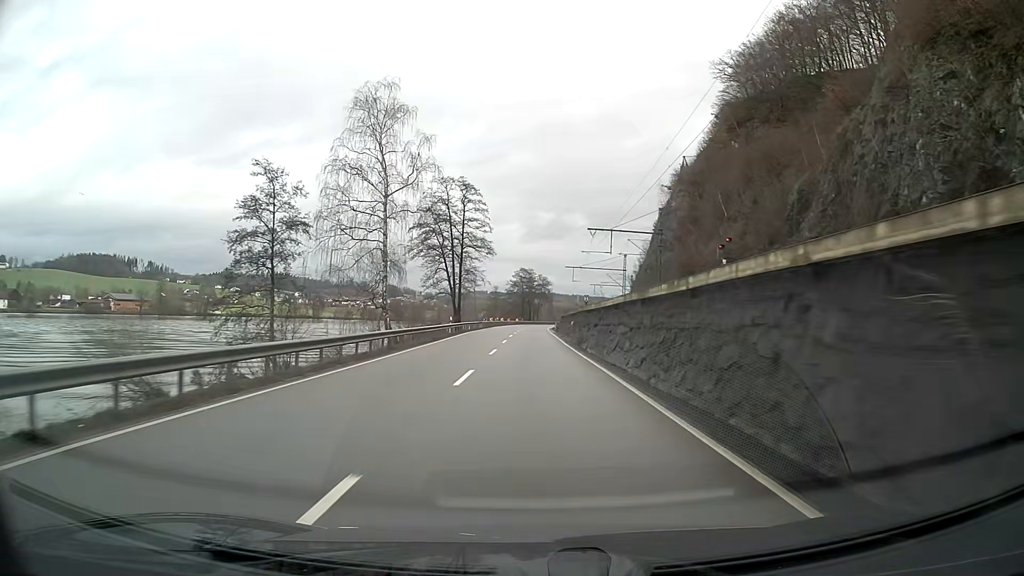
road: primary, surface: asphalt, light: Day
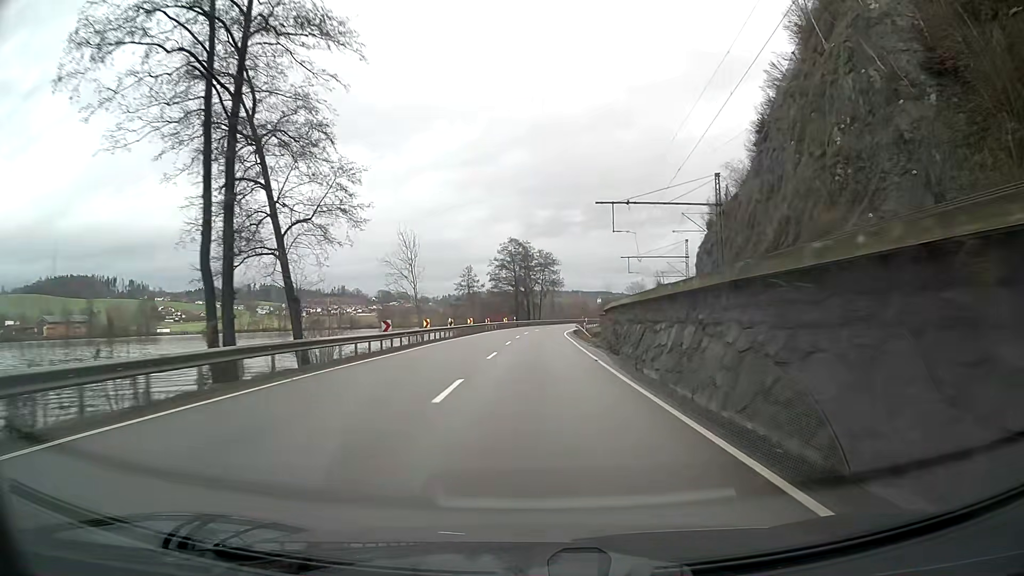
(+0.1, +62.5) m; 0°
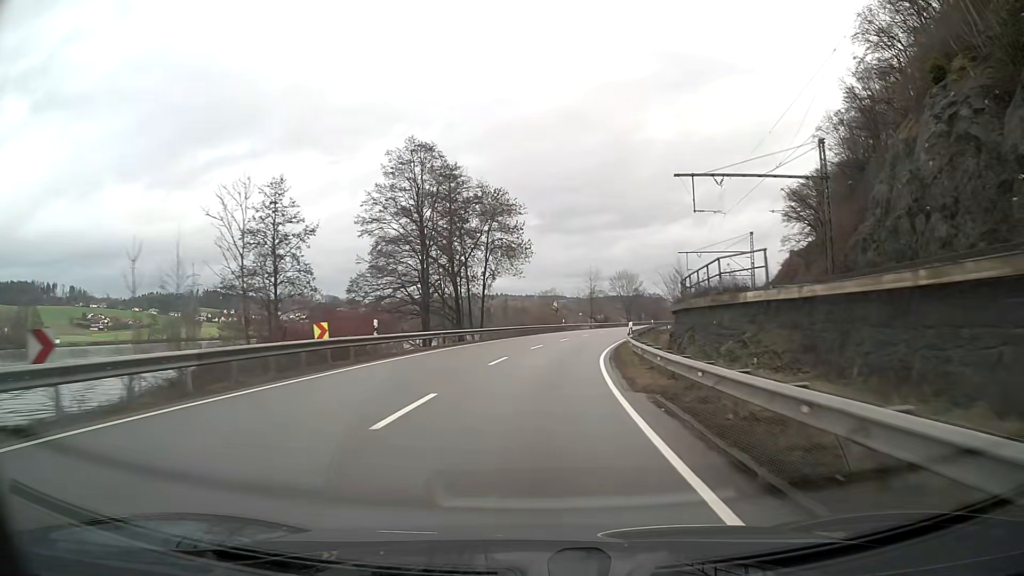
(+1.7, +62.4) m; +4°
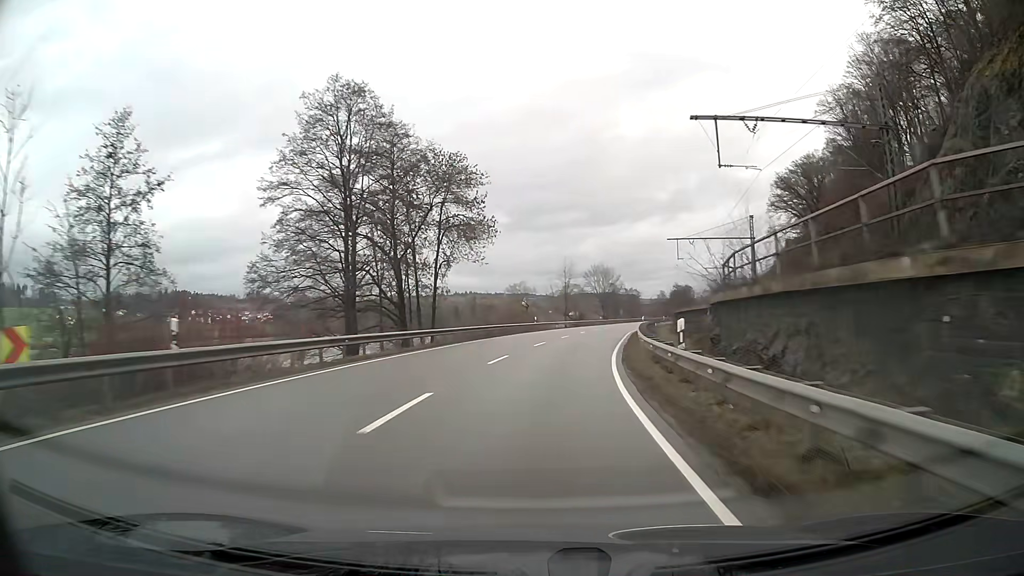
(+0.3, +12.5) m; +3°
